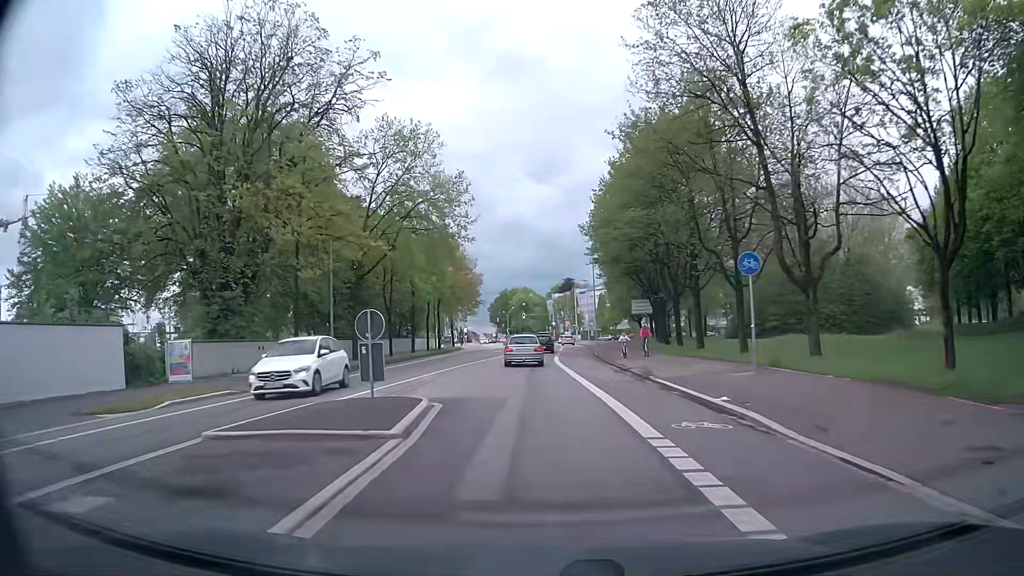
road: secondary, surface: asphalt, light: Day
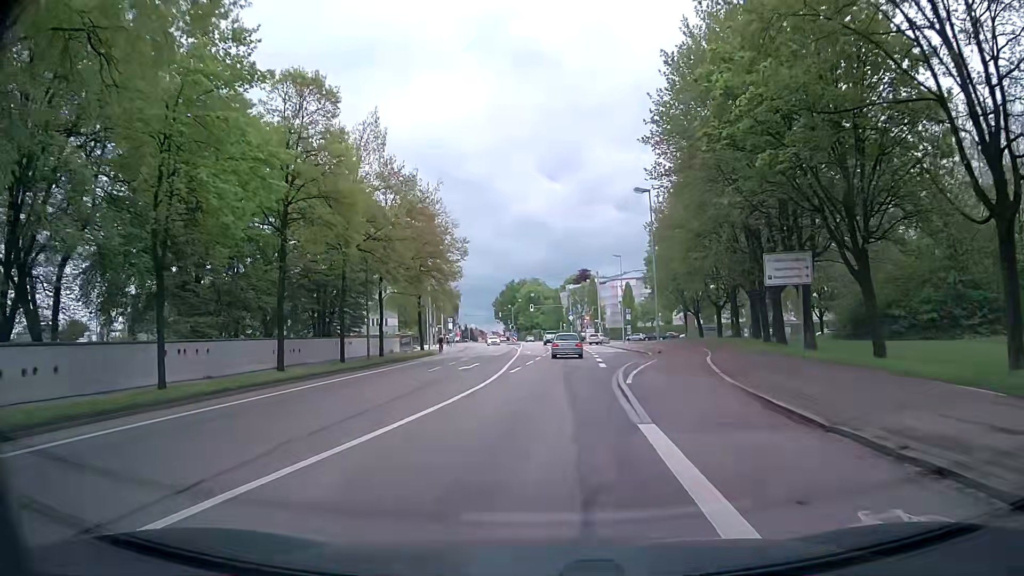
(-0.2, +32.8) m; 0°
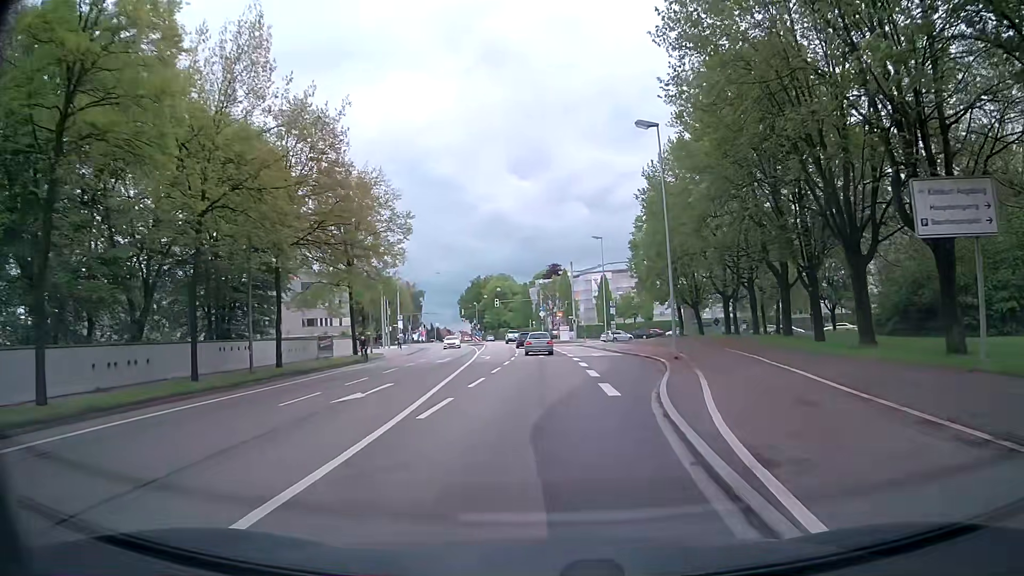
(+0.1, +13.2) m; +2°
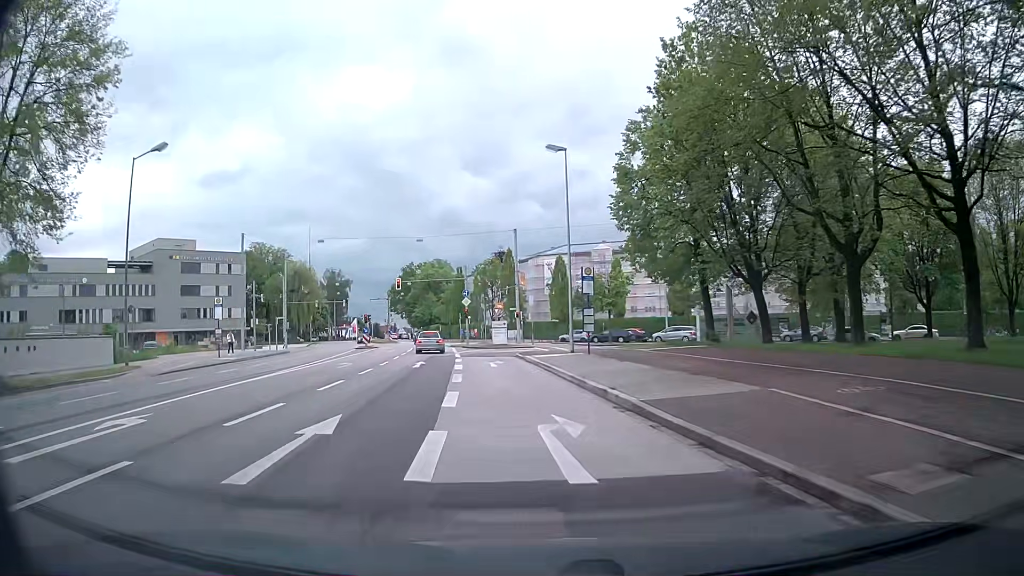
(+2.1, +31.6) m; +4°
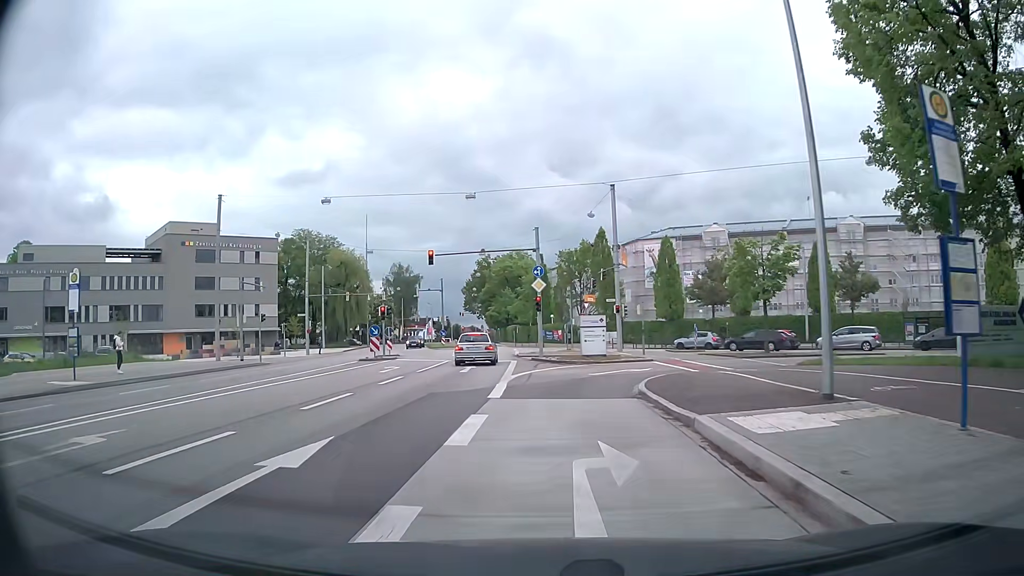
(-1.4, +22.0) m; -8°
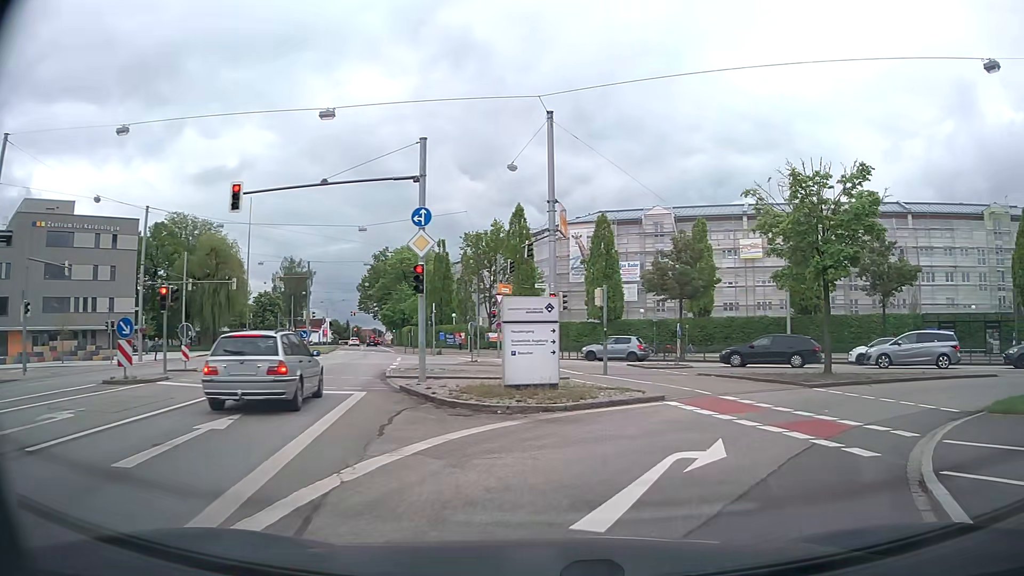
(+0.3, +17.1) m; +7°
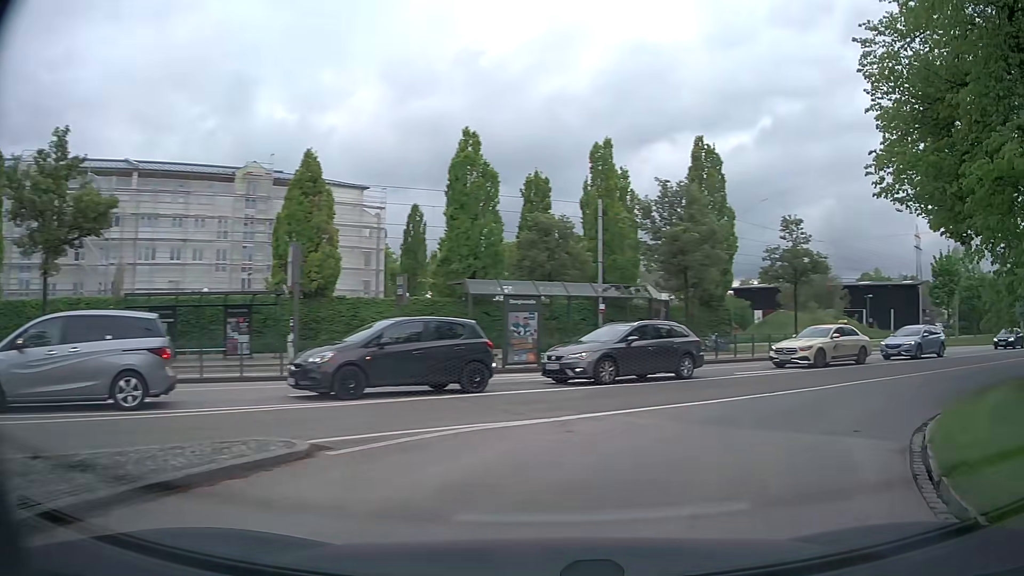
(+9.5, +15.4) m; +67°
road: residential
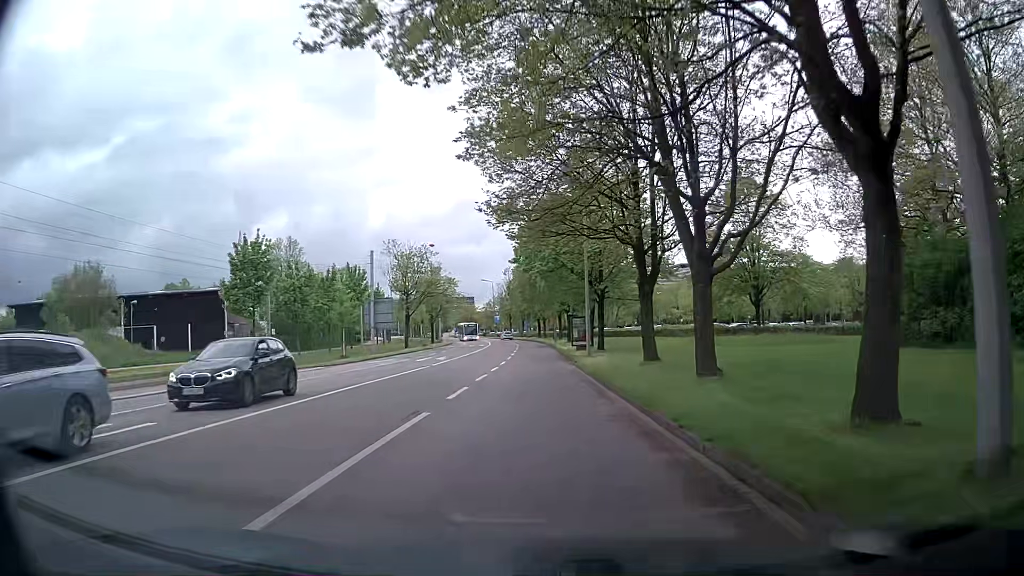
(+14.9, +19.3) m; +58°
(0, +10) (0, +20) (0, +30) (-1, +40) (-1, +50) (-2, +60) (-2, +70) (-3, +80) (-4, +90) (-5, +100) m
